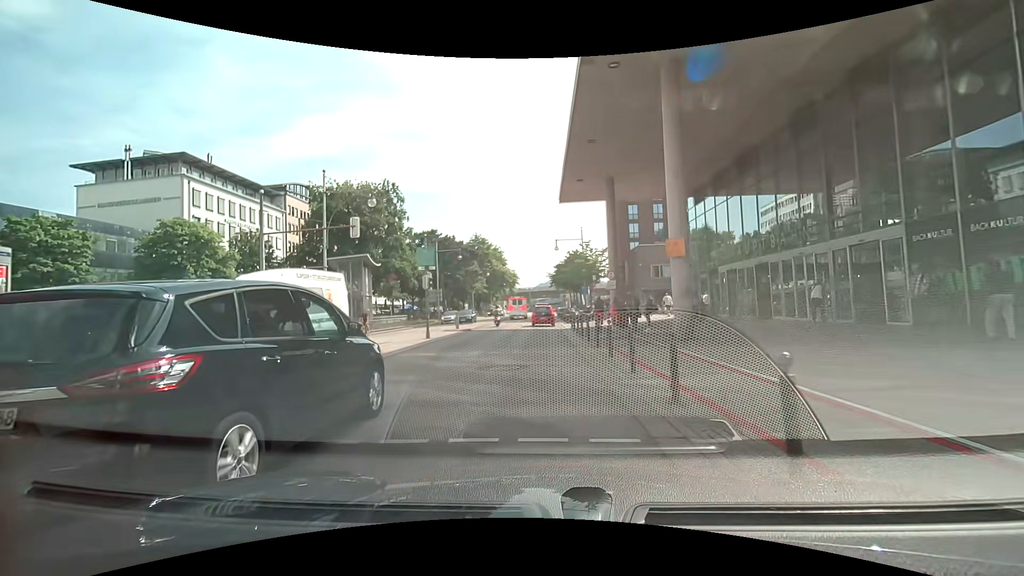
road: primary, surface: asphalt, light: Day
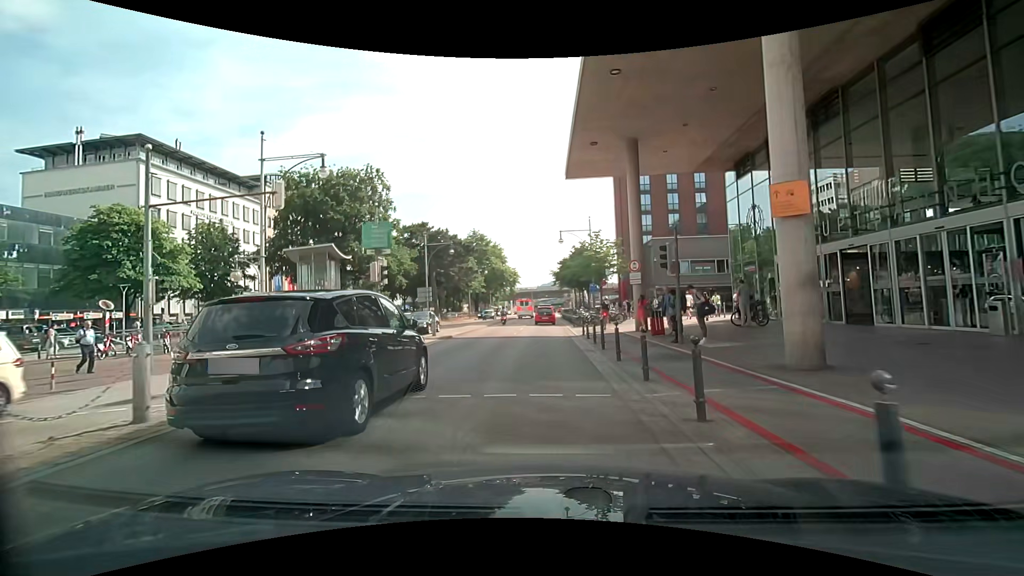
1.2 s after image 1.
(+0.1, +7.4) m; +1°
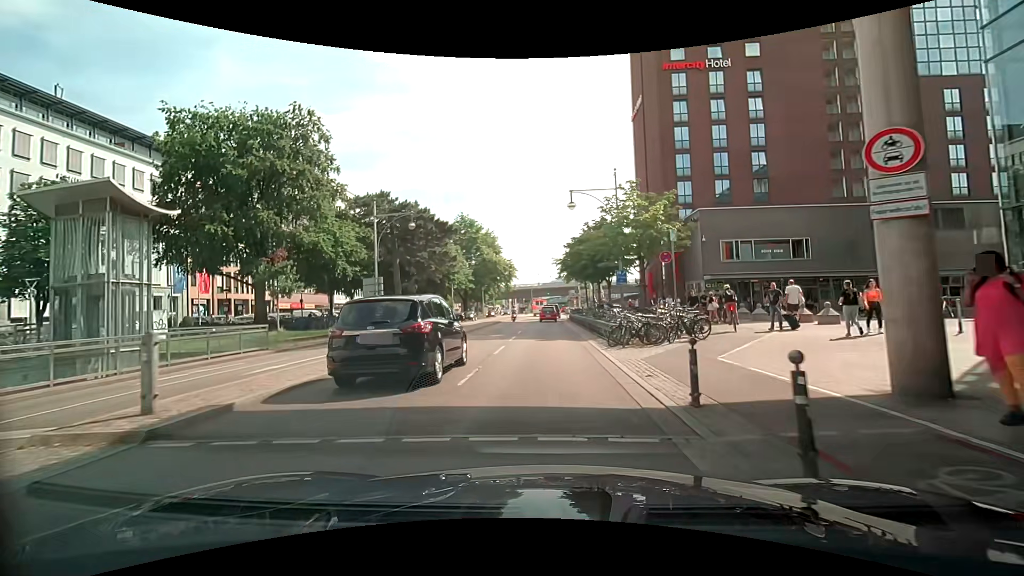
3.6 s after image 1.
(-0.3, +17.7) m; -1°
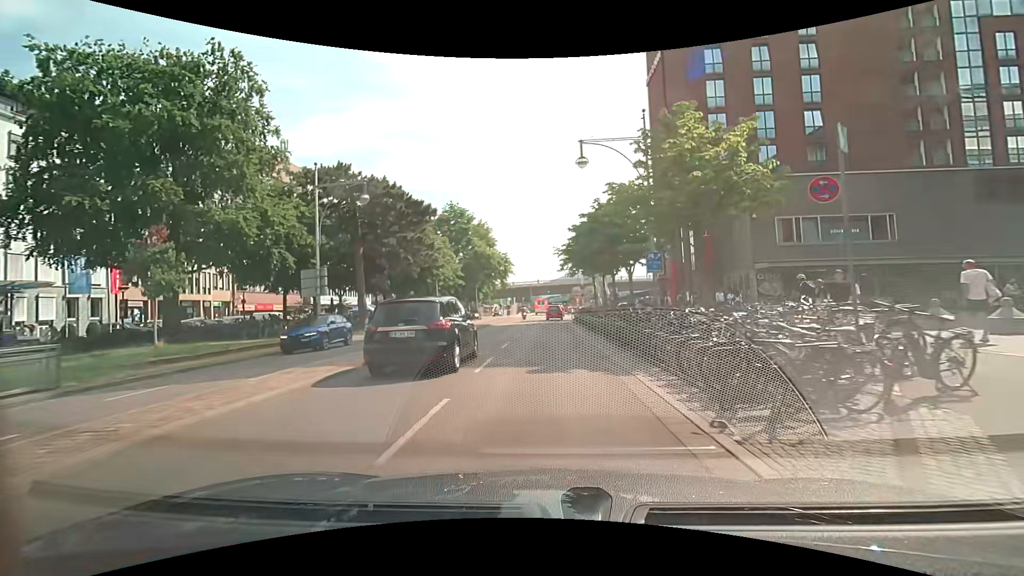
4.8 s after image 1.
(0.0, +10.2) m; 0°
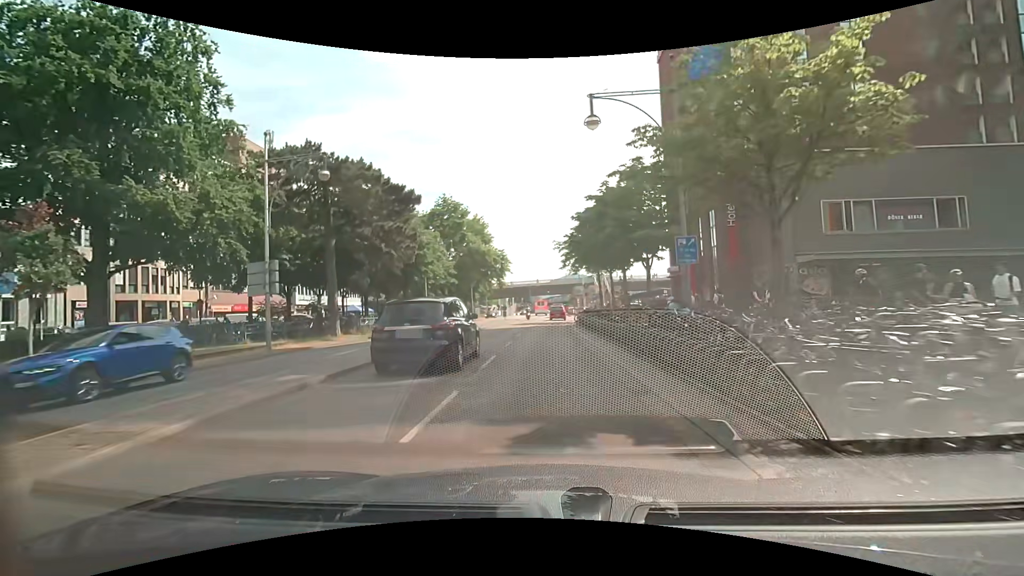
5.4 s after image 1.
(0.0, +5.4) m; +1°
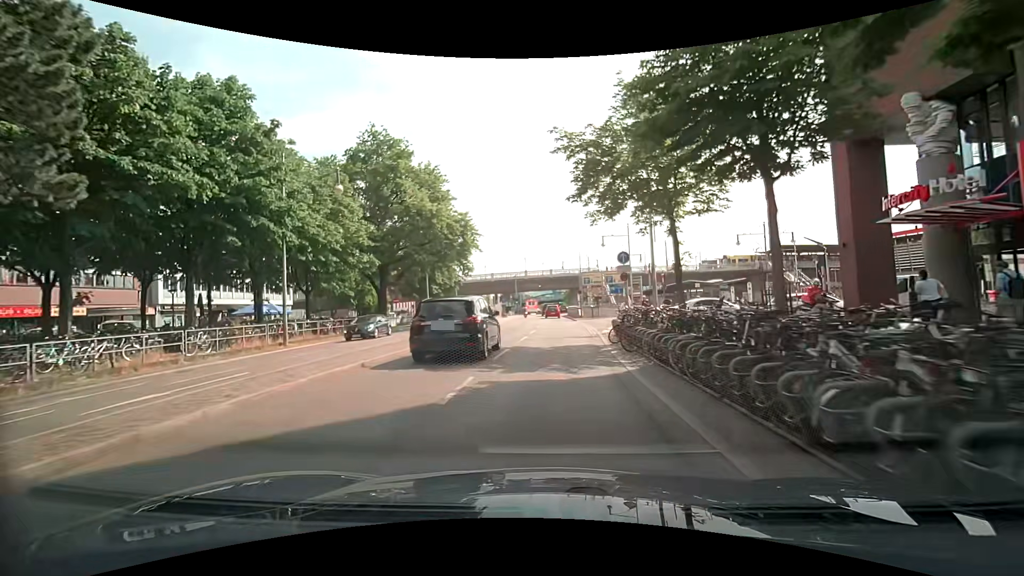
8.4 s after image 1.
(-0.1, +28.5) m; +1°
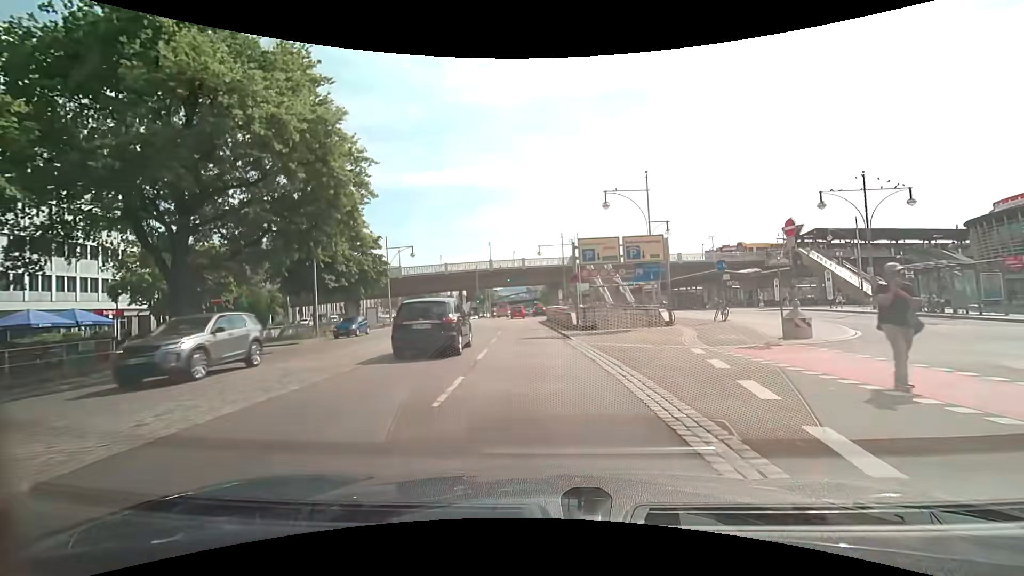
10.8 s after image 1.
(+0.4, +23.9) m; +3°
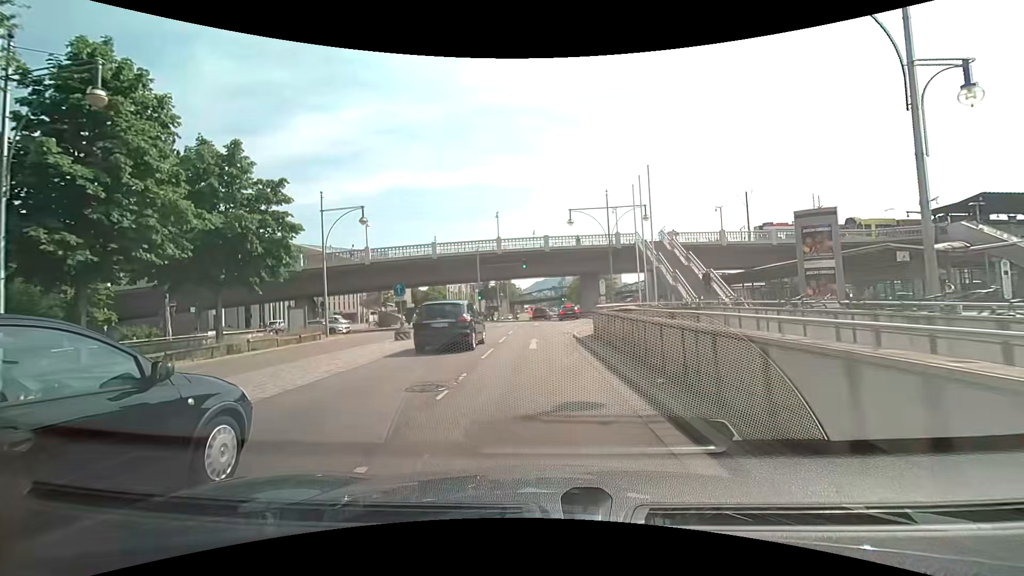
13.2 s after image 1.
(-0.7, +23.3) m; -3°
(0, +10) (0, +20) (0, +30) (-1, +40) (-1, +50) (-1, +60) (0, +70) (0, +80) (0, +90) (+1, +100) m
